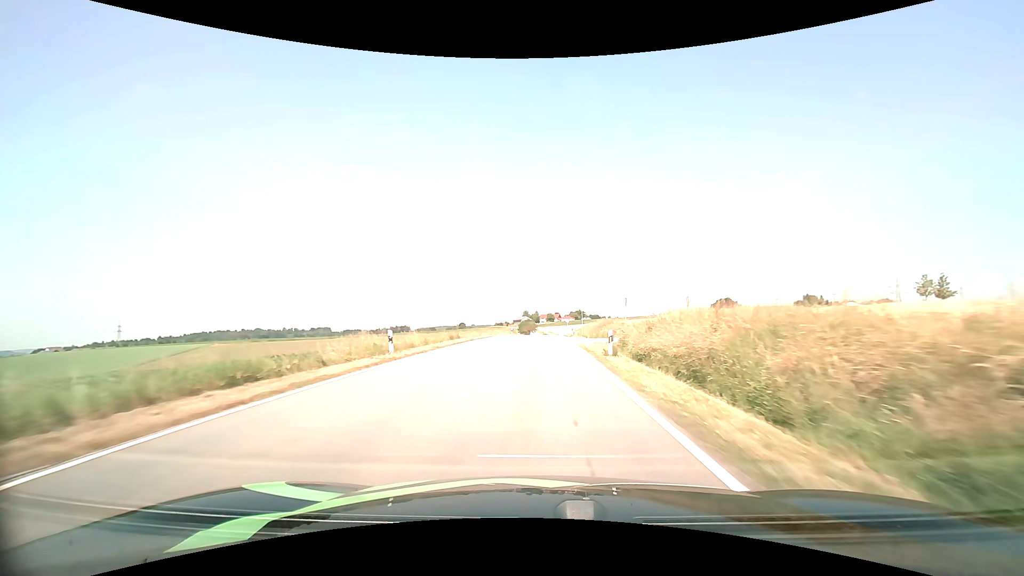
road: tertiary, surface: asphalt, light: Day
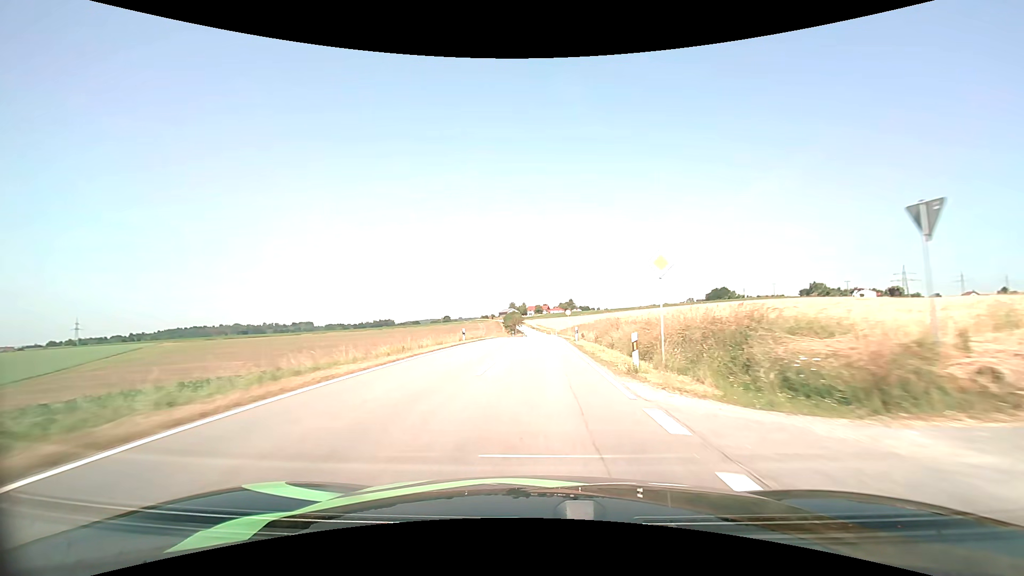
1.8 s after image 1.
(+0.6, +36.0) m; +1°
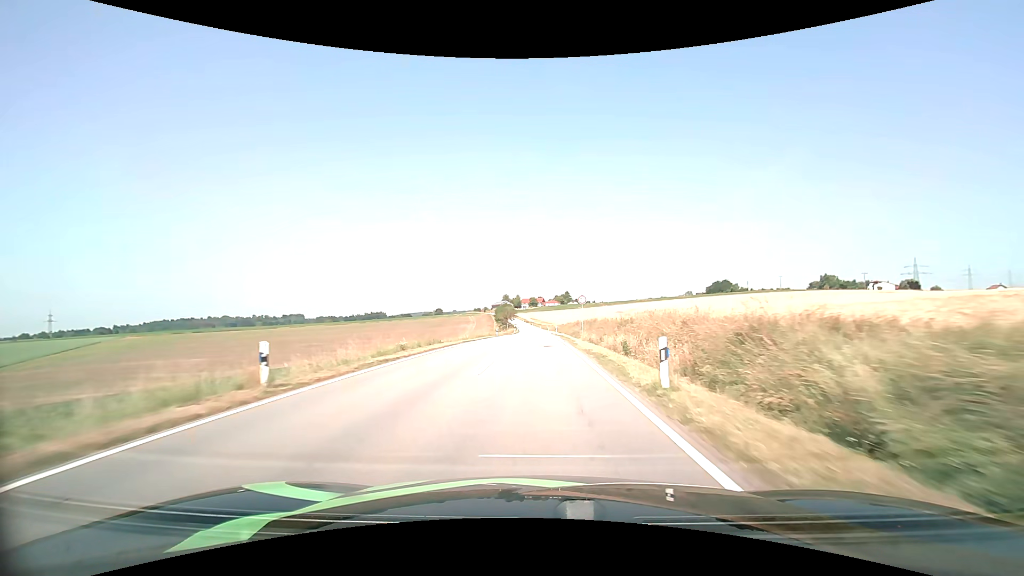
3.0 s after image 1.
(+0.1, +24.7) m; 0°
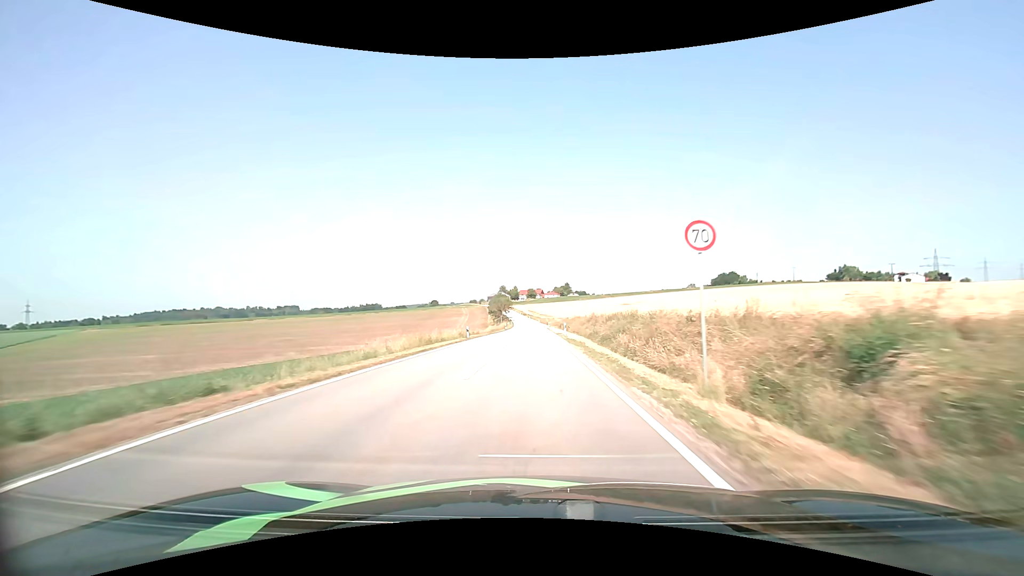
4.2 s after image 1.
(+0.1, +25.3) m; 0°
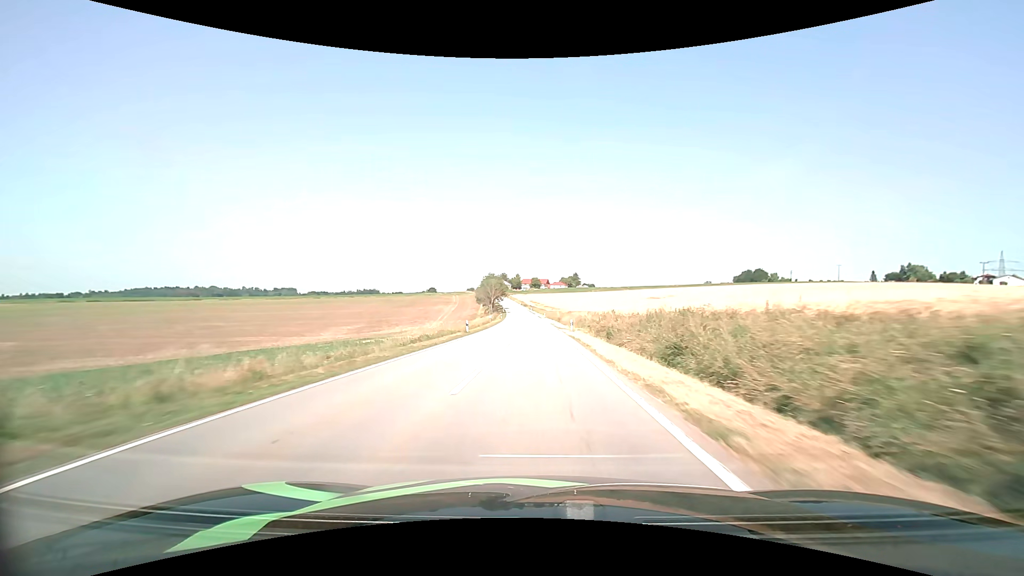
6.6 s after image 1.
(-0.4, +52.5) m; -1°
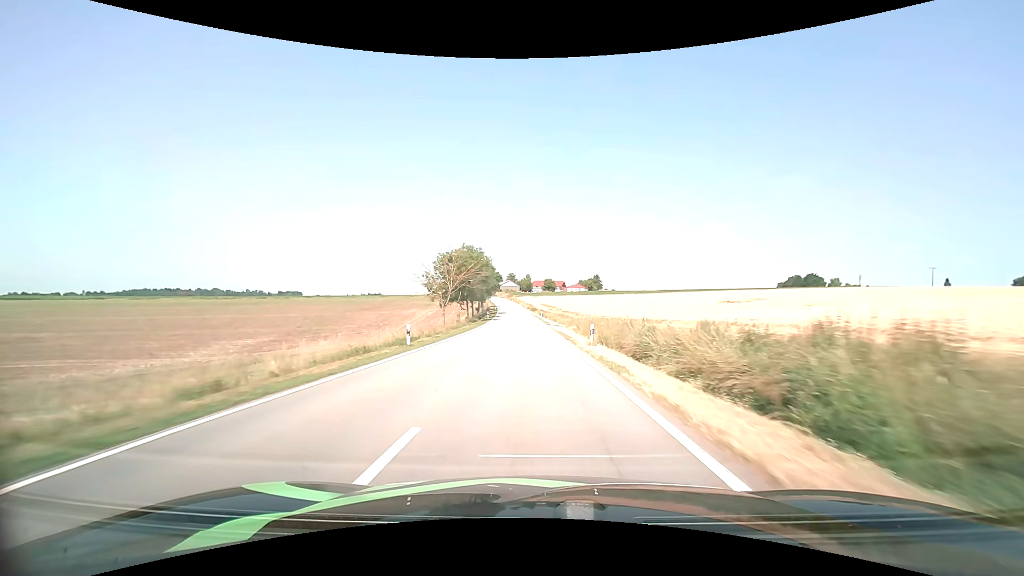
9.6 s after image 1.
(-0.4, +68.1) m; -1°
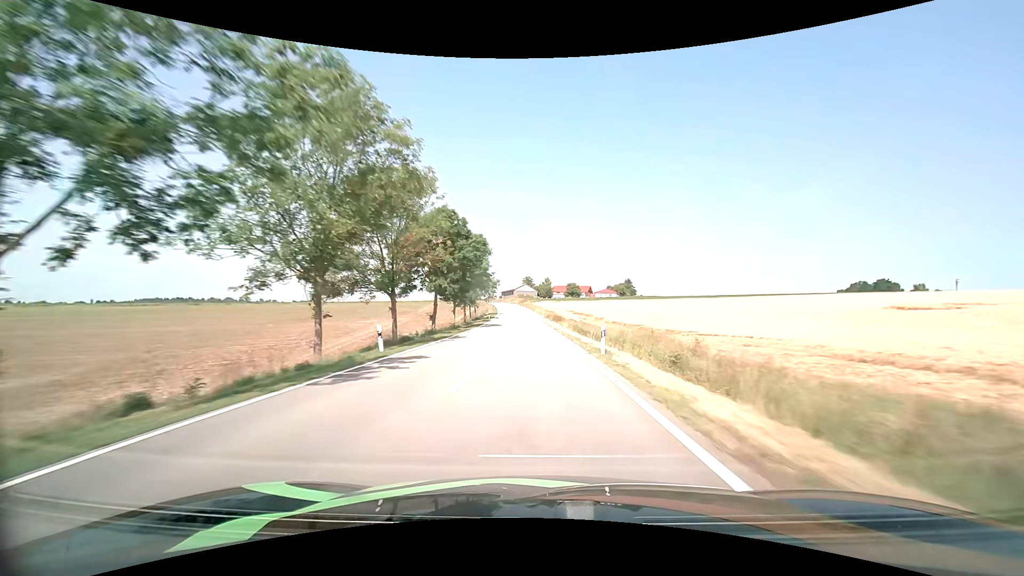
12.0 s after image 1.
(-1.0, +55.6) m; -2°
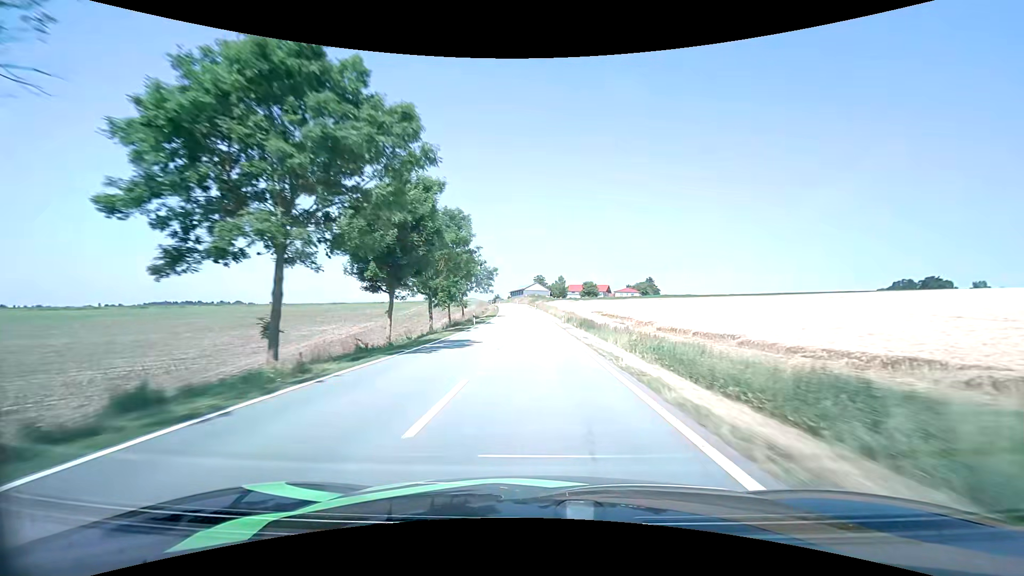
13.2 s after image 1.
(-0.3, +27.9) m; -1°
(0, +10) (0, +20) (0, +30) (0, +40) (-1, +50) (-1, +60) (-1, +70) (-2, +80) (-2, +90) (-3, +100) m
